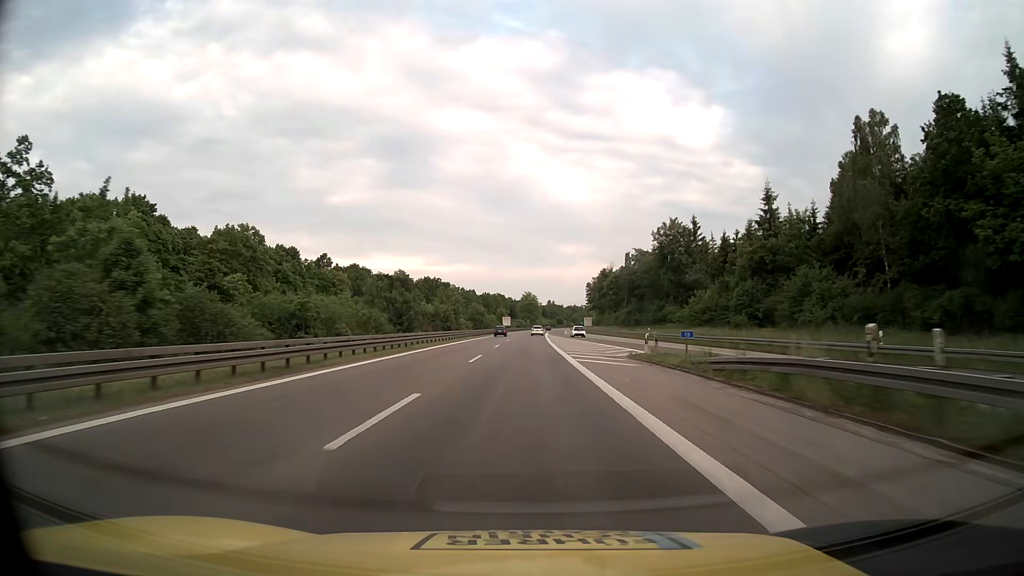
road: motorway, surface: asphalt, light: Day
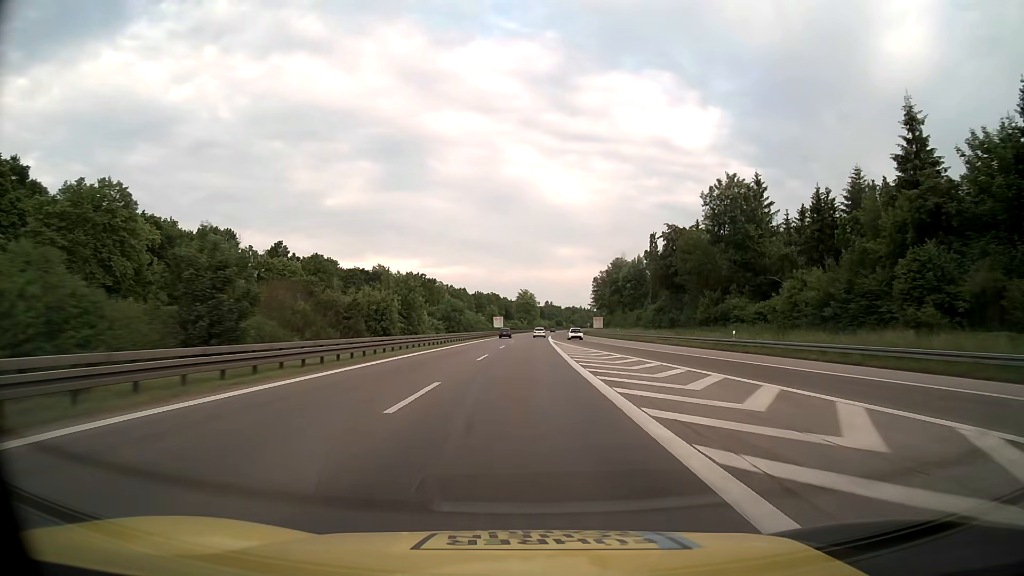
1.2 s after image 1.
(+0.1, +32.9) m; 0°
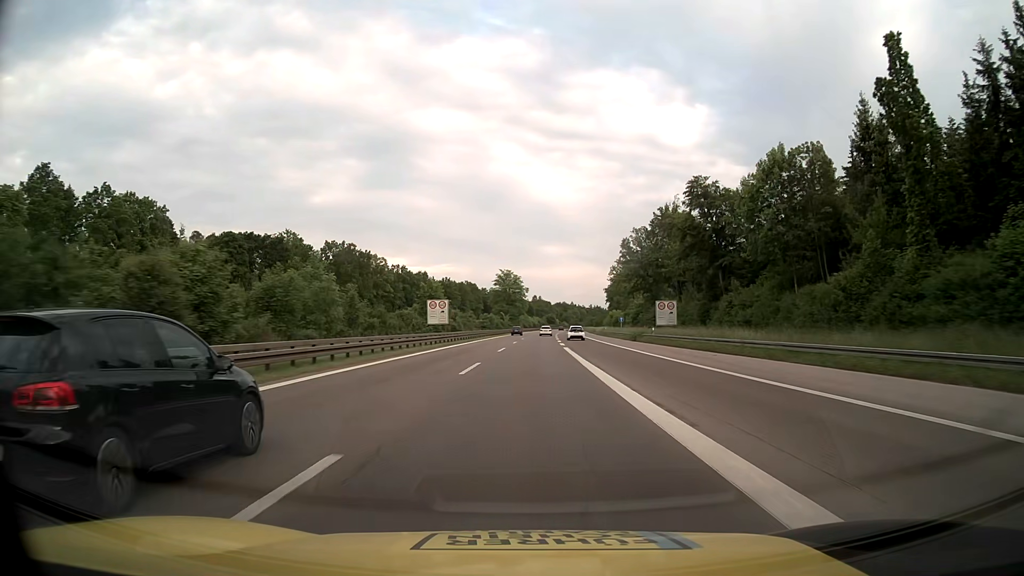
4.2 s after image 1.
(+0.8, +82.2) m; +1°
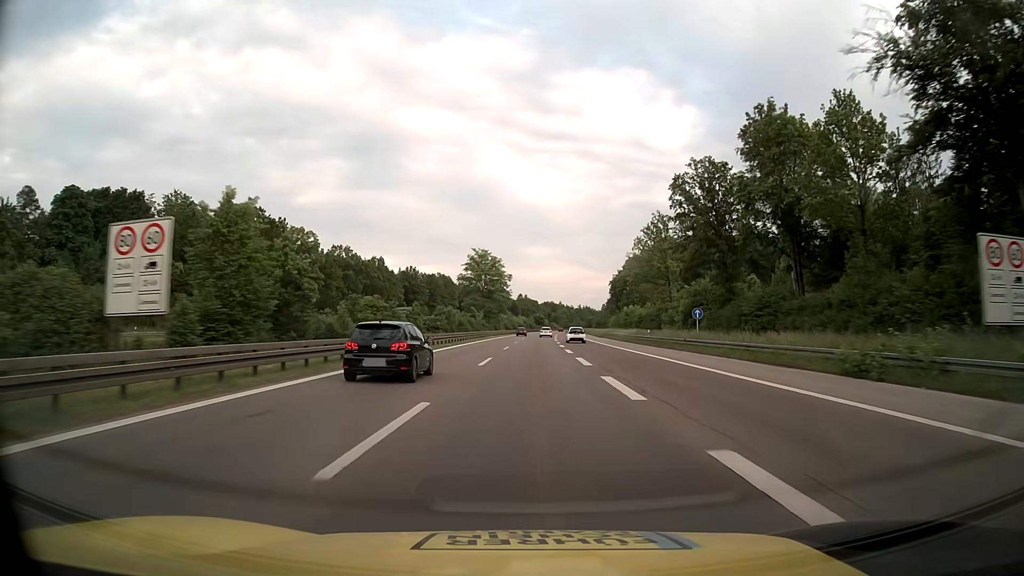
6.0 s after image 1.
(+0.5, +49.3) m; +1°
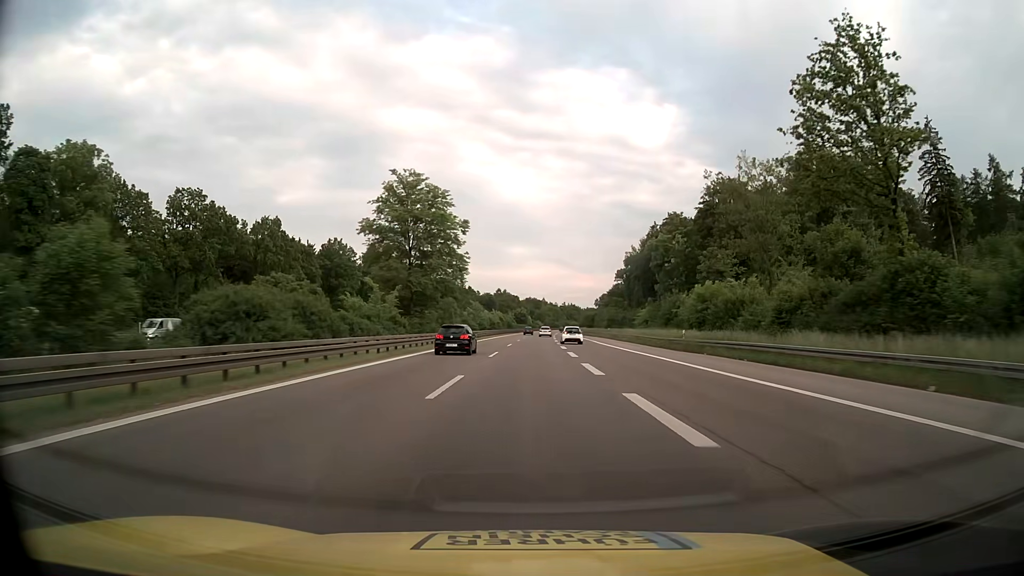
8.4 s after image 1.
(+0.9, +65.8) m; +2°
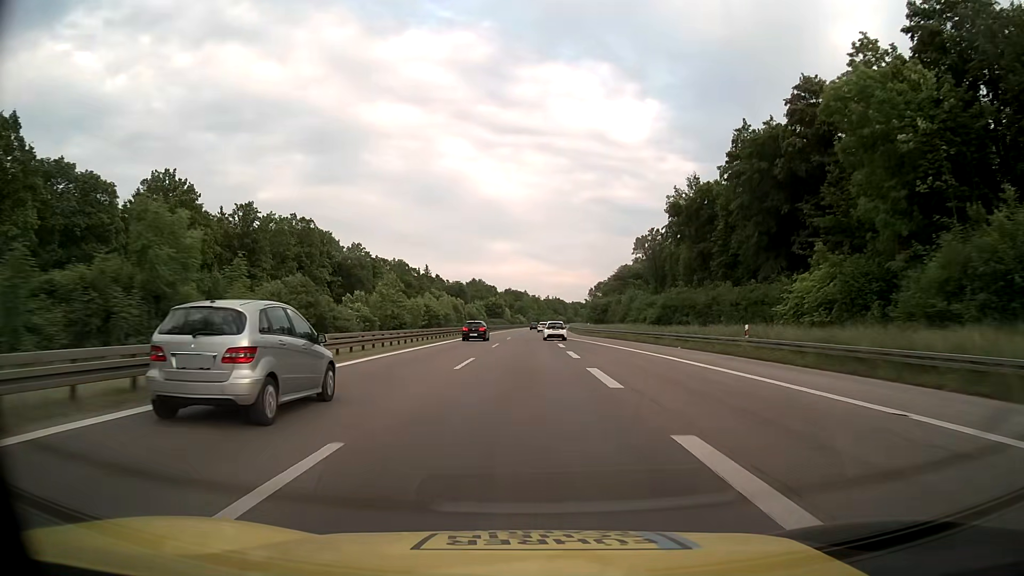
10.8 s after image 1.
(+1.0, +65.7) m; +2°
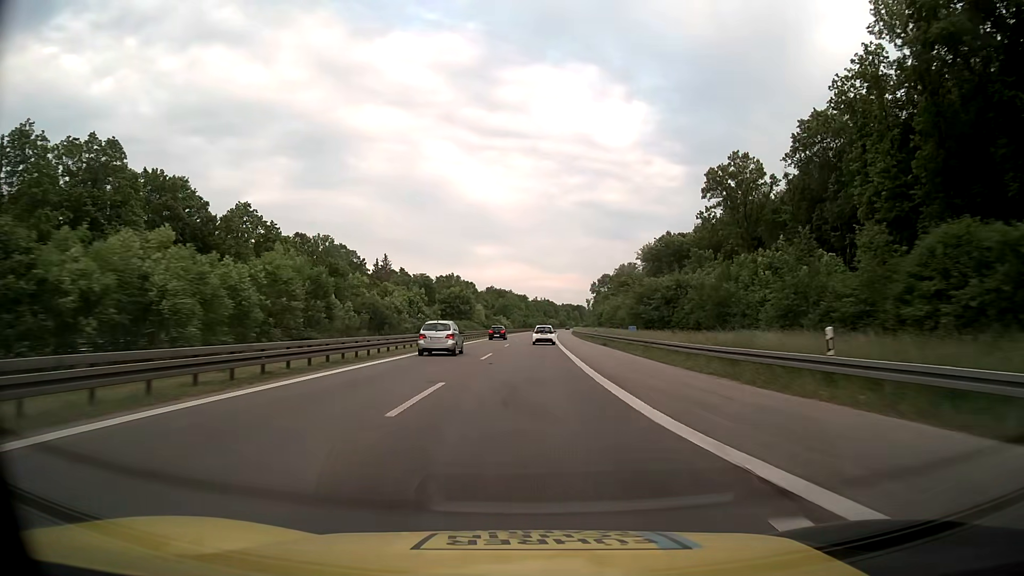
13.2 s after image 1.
(+0.5, +63.5) m; +1°
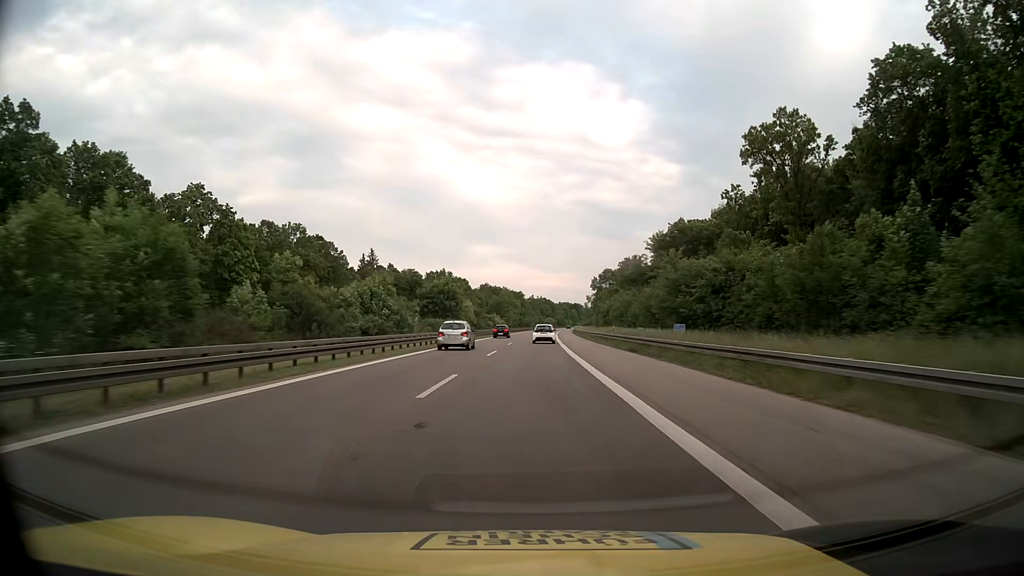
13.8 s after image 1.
(0.0, +15.6) m; 0°
(0, +10) (0, +20) (0, +30) (0, +40) (0, +50) (+1, +60) (+1, +70) (+1, +80) (+2, +90) (+2, +100) m
